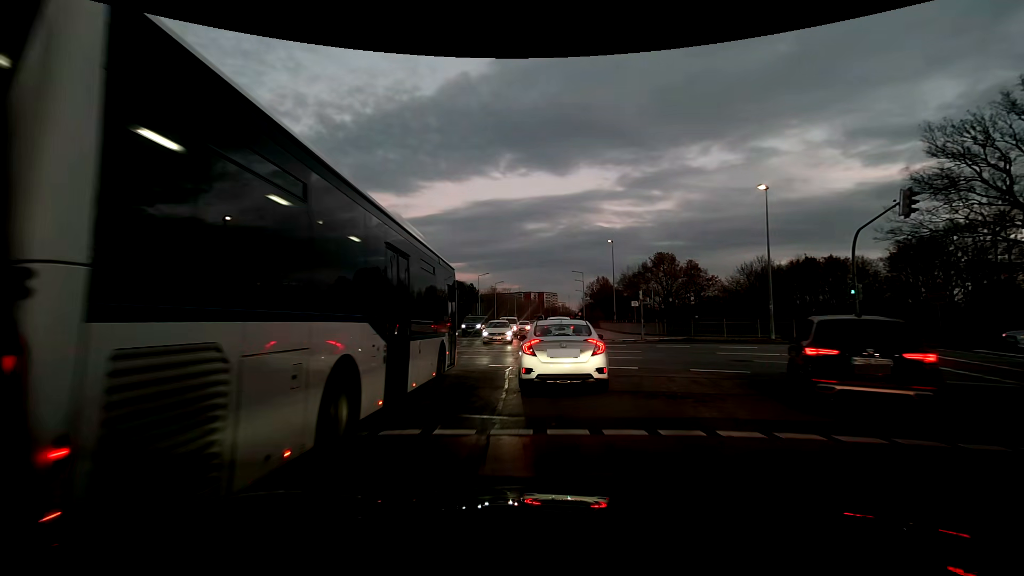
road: residential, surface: asphalt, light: Dusk
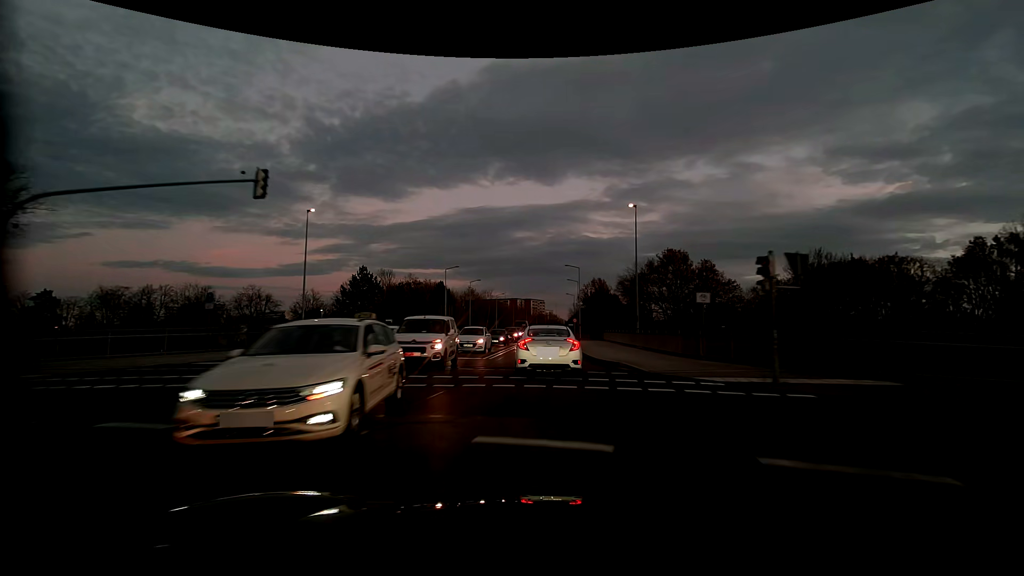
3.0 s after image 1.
(+0.3, +21.7) m; +1°
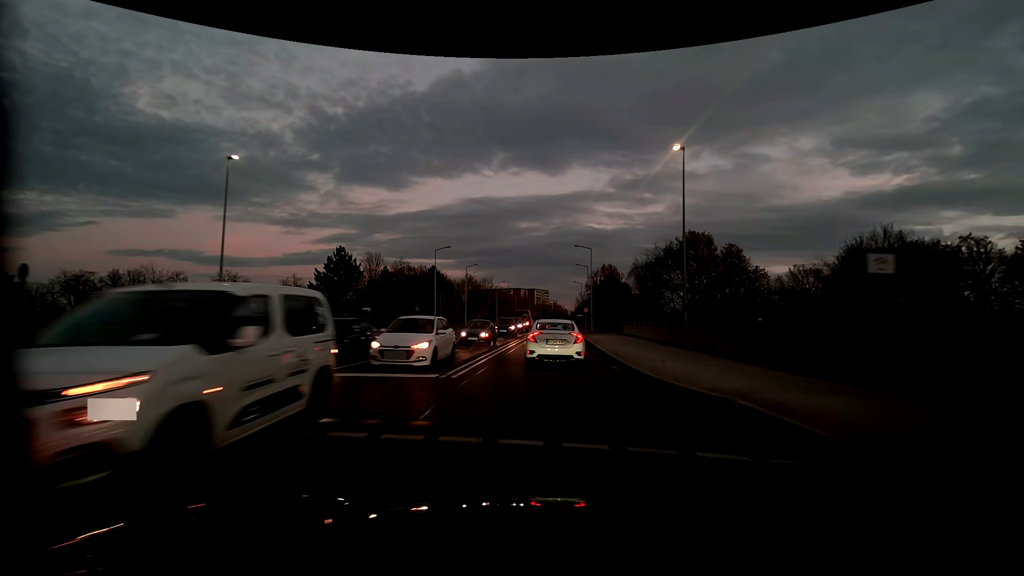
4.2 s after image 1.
(0.0, +10.8) m; 0°
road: secondary
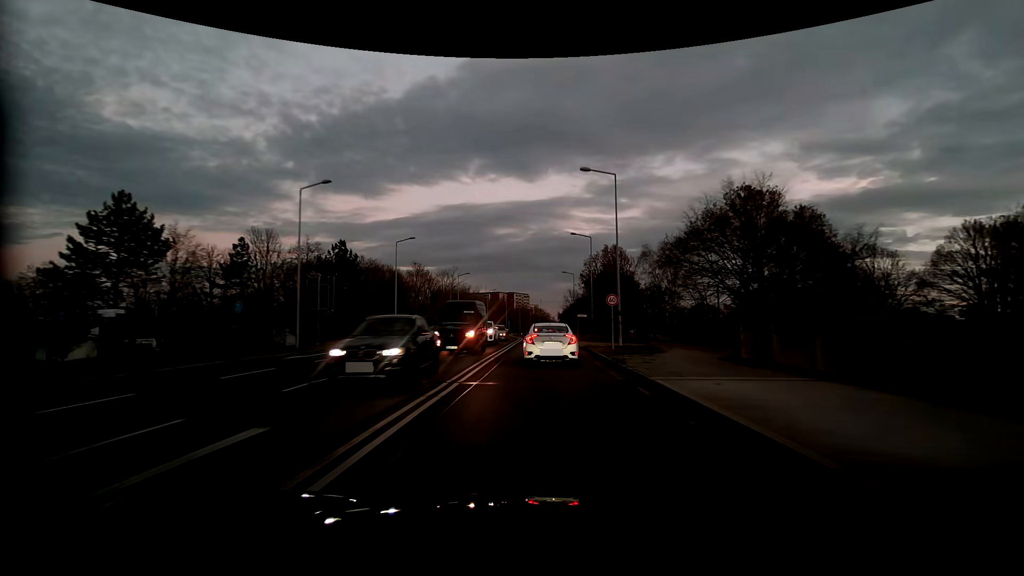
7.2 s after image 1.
(+0.4, +33.1) m; +2°
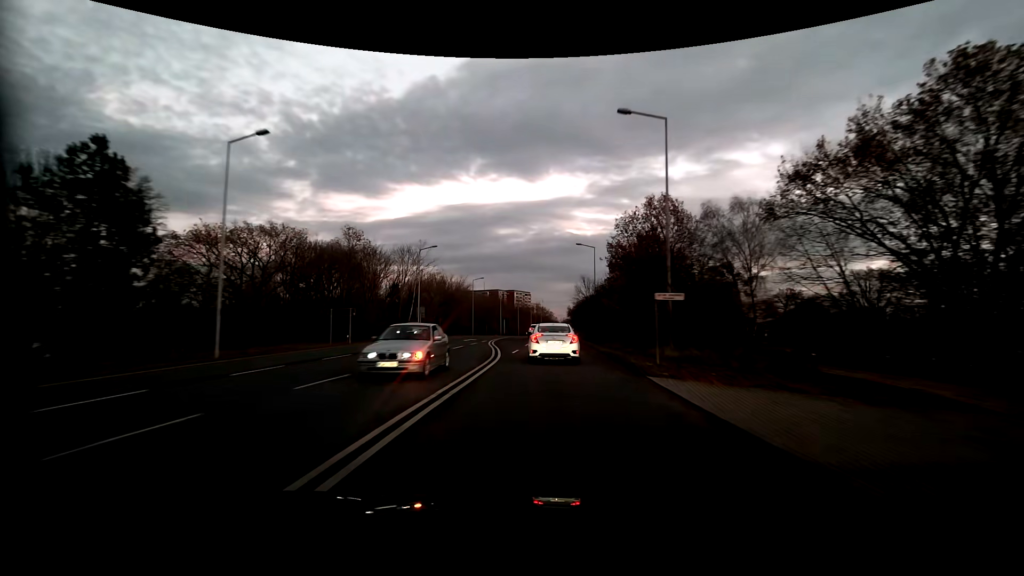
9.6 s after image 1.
(+0.1, +30.1) m; 0°
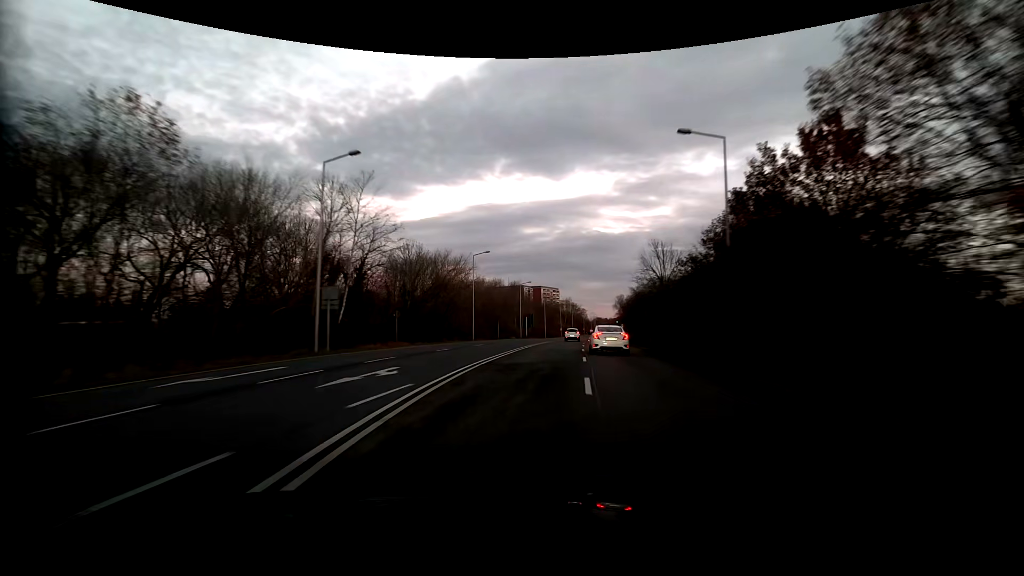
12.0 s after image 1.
(-0.9, +32.8) m; -3°
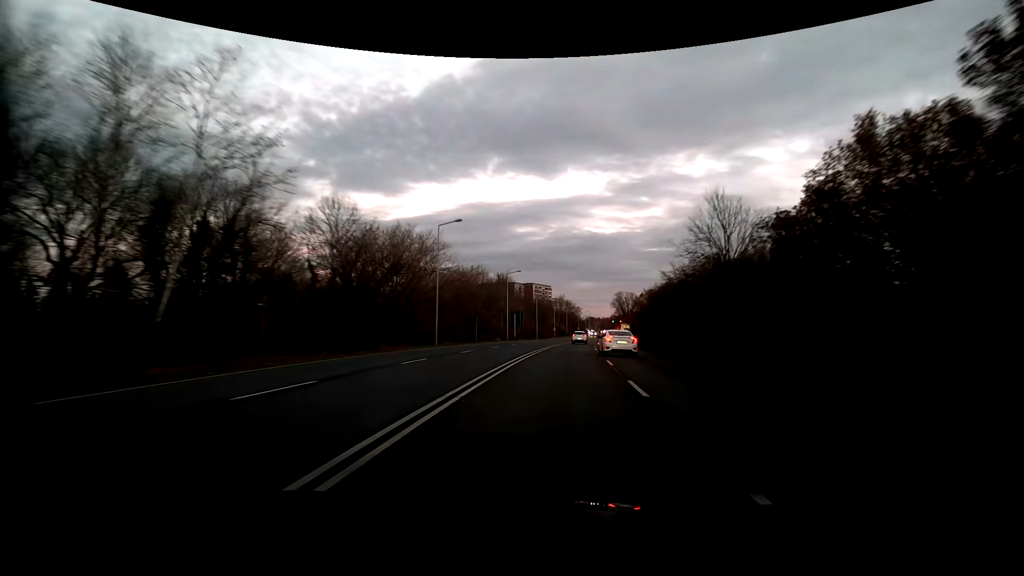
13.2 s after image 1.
(0.0, +17.5) m; +1°
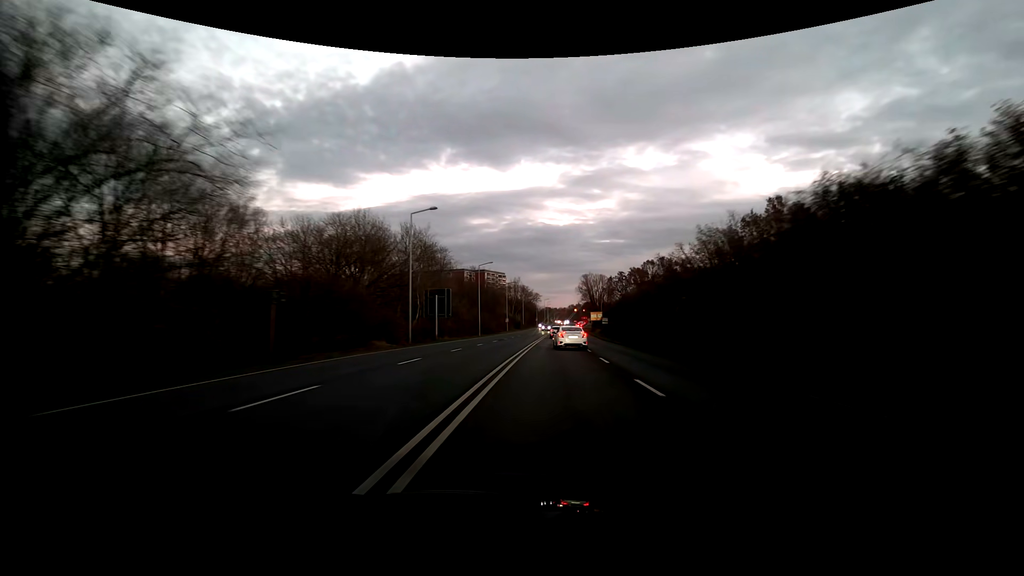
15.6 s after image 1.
(+1.7, +36.7) m; +5°
(0, +10) (0, +20) (+1, +30) (+1, +40) (+2, +50) (+2, +60) (+3, +70) (+3, +80) (+4, +90) (+4, +100) m
